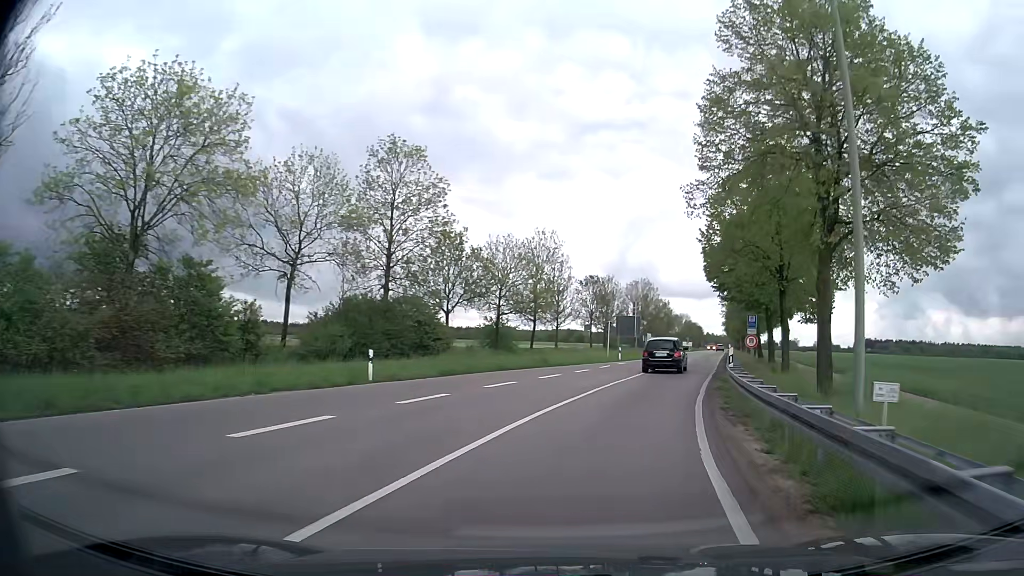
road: primary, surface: asphalt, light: Day
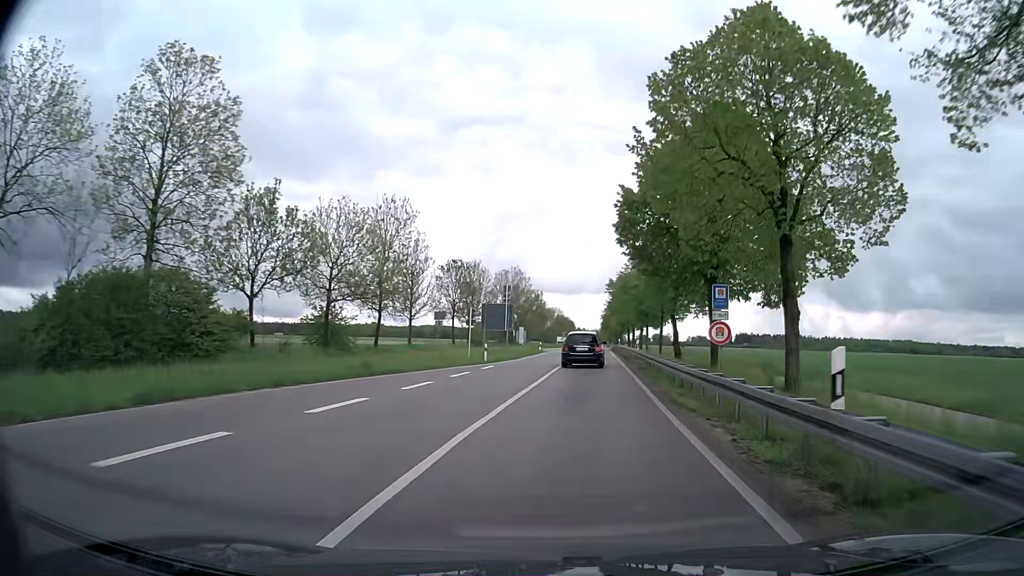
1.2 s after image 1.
(+1.5, +14.1) m; +11°
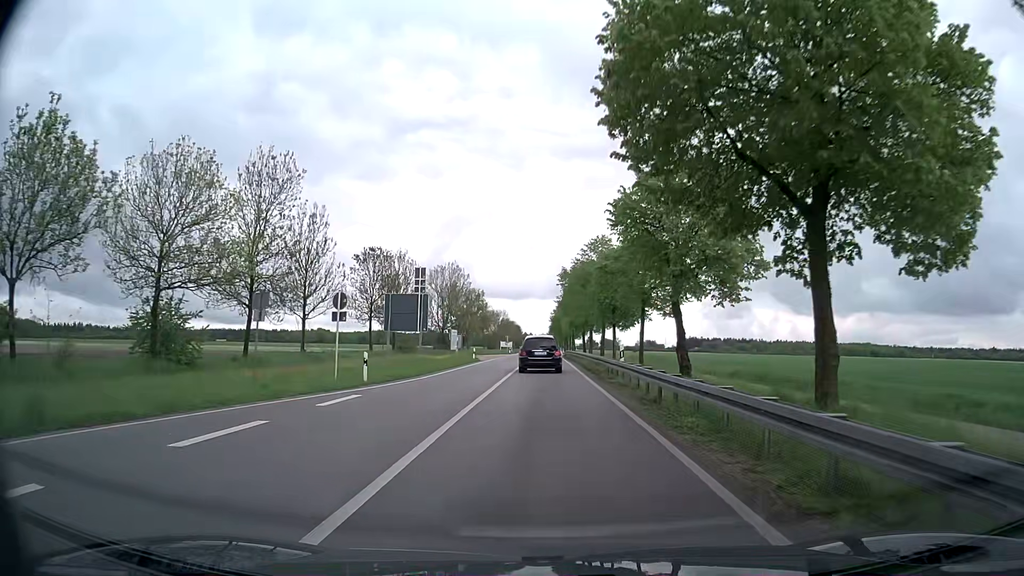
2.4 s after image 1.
(+0.9, +15.9) m; +5°
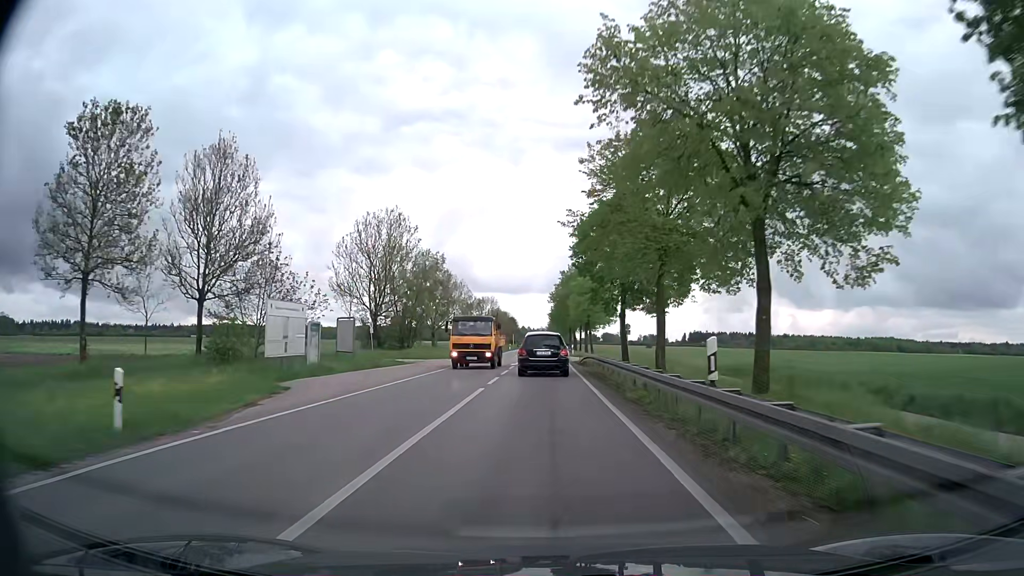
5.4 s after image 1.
(+0.5, +45.7) m; 0°
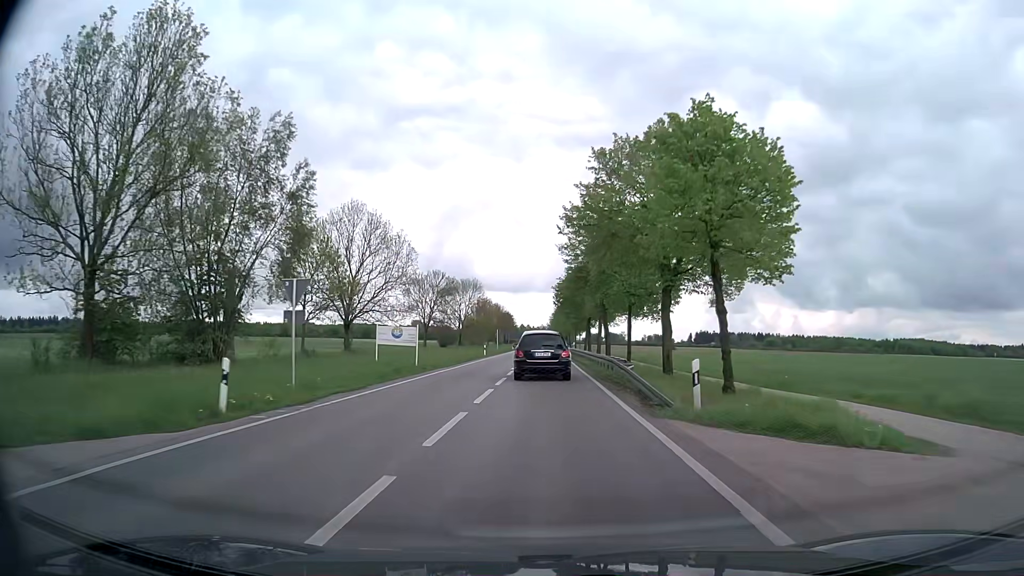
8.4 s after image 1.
(-0.3, +48.8) m; 0°
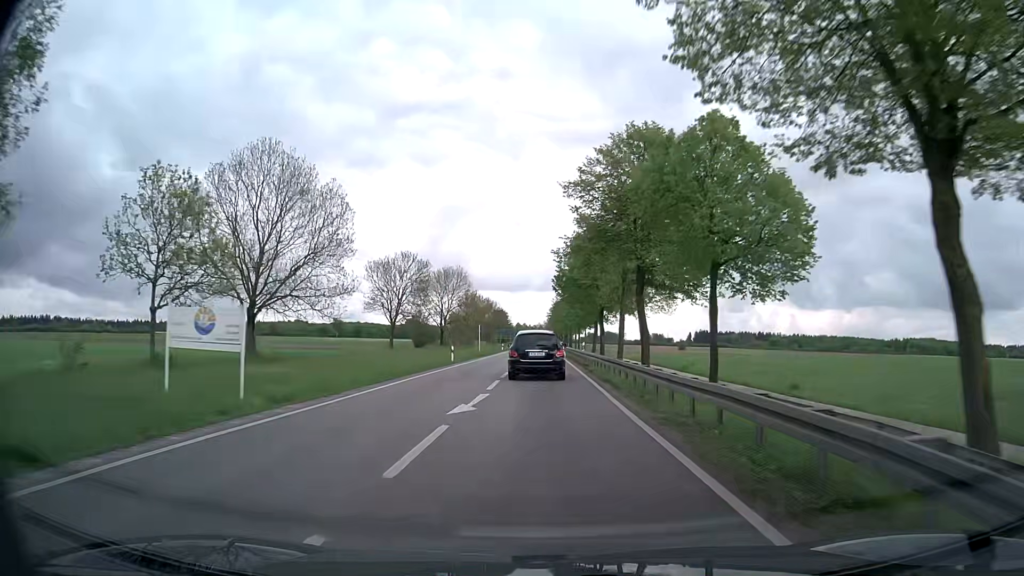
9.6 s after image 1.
(0.0, +20.1) m; 0°
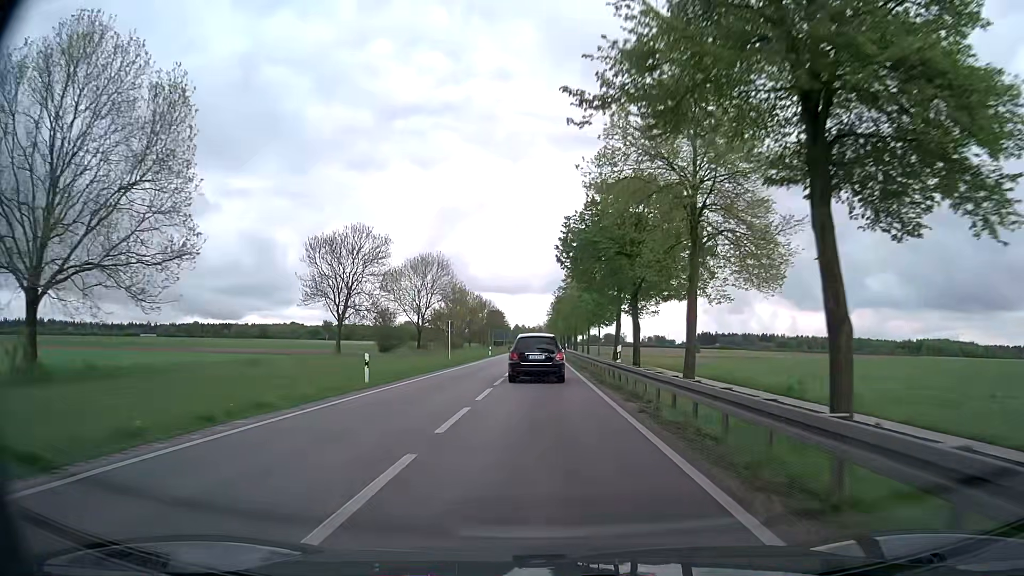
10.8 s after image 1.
(-0.1, +20.6) m; 0°
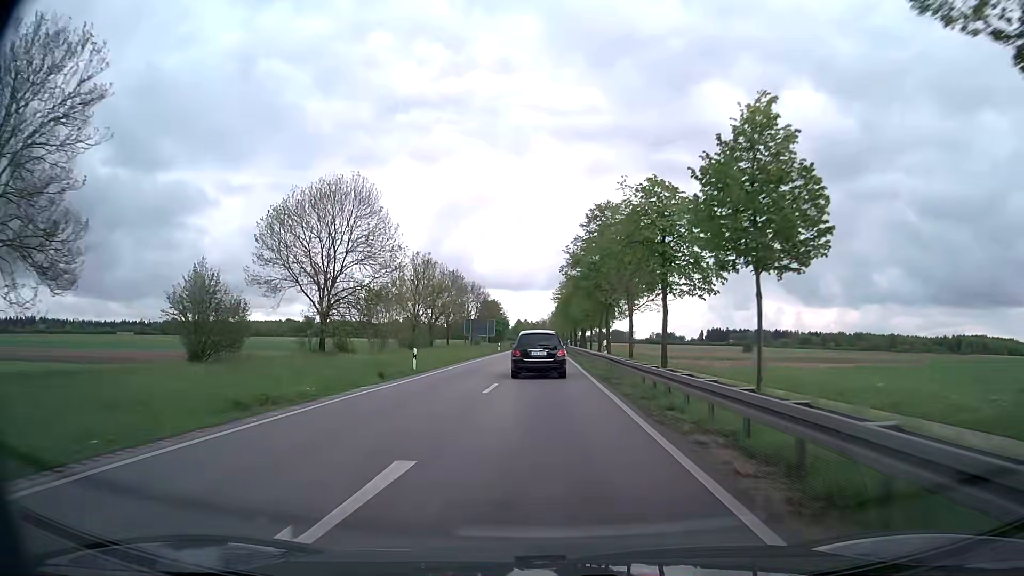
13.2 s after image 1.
(0.0, +43.4) m; 0°
(0, +10) (0, +20) (0, +30) (0, +40) (0, +50) (0, +60) (0, +70) (0, +80) (0, +90) (0, +100) m
